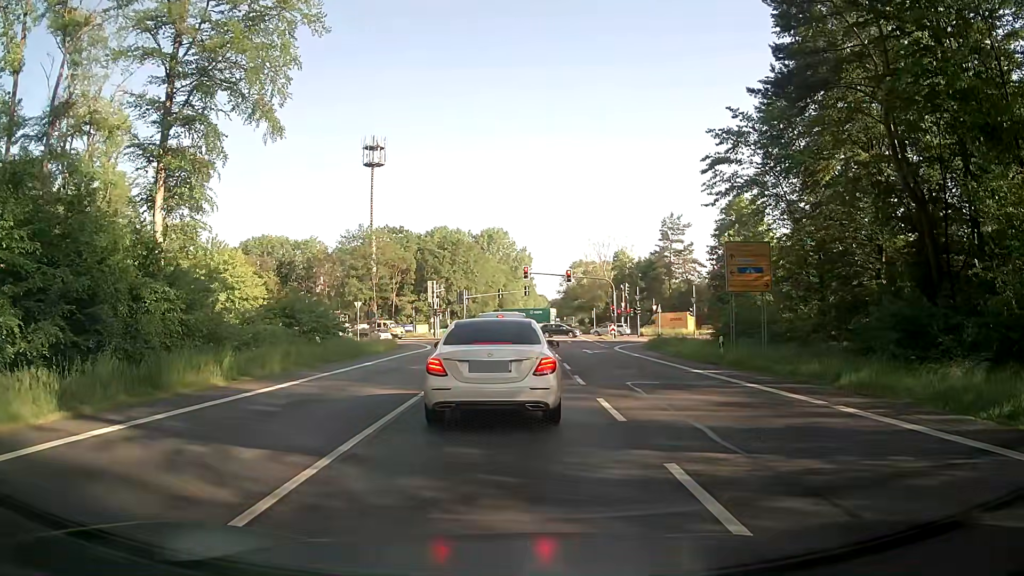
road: primary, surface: asphalt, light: Day
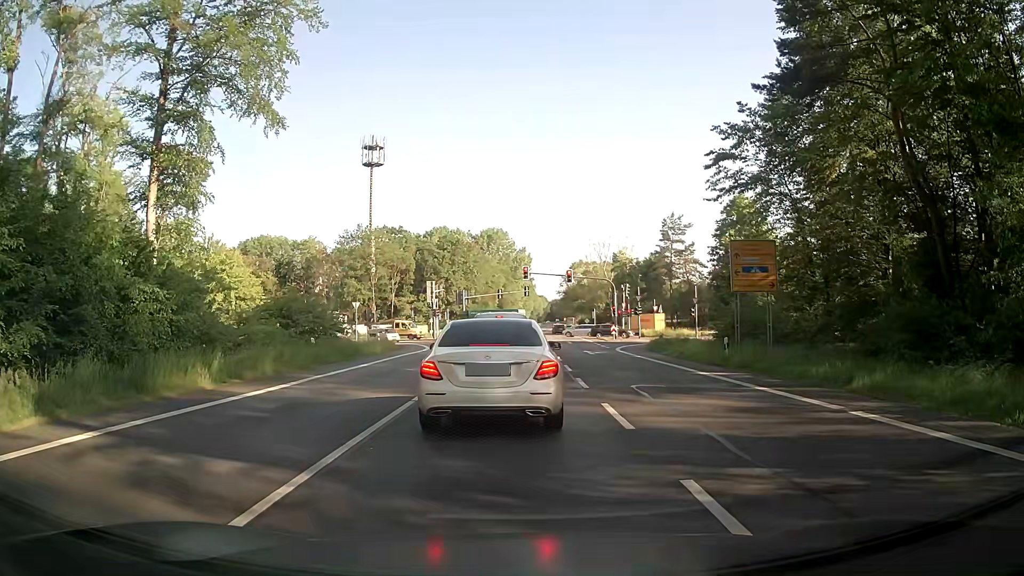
(0.0, +0.7) m; 0°
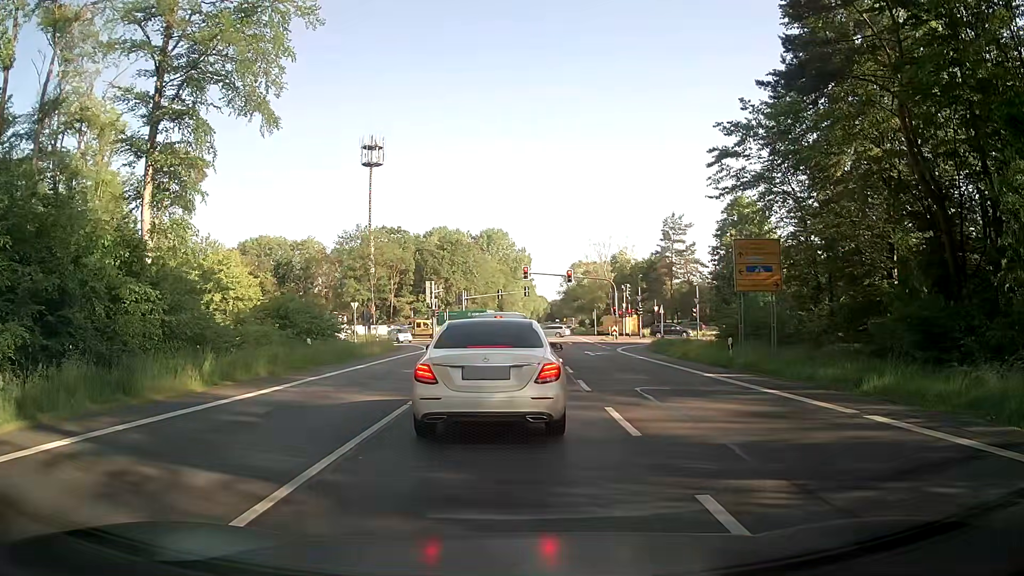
(0.0, +0.5) m; 0°
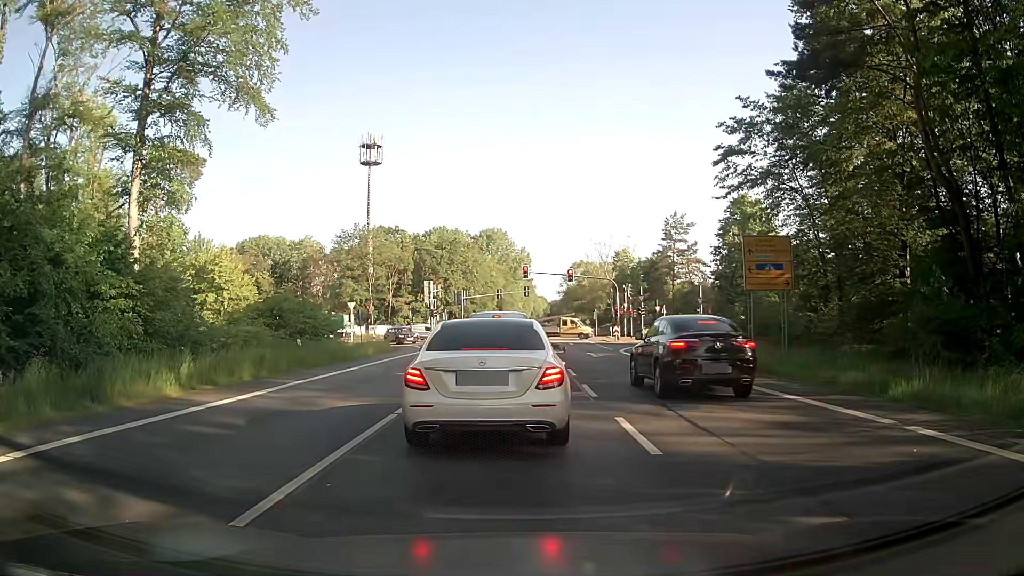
(0.0, +1.2) m; 0°
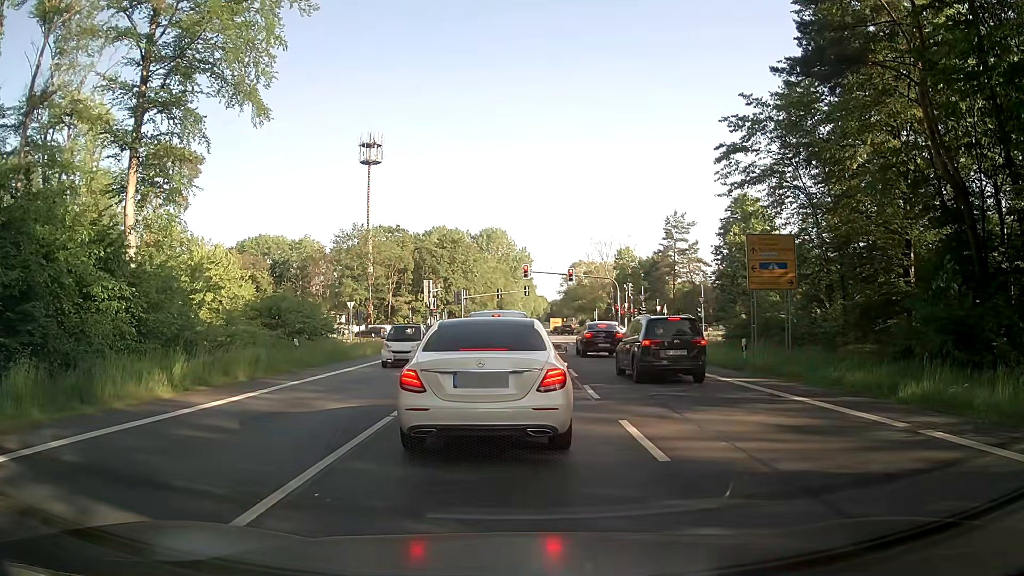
(0.0, +0.4) m; 0°
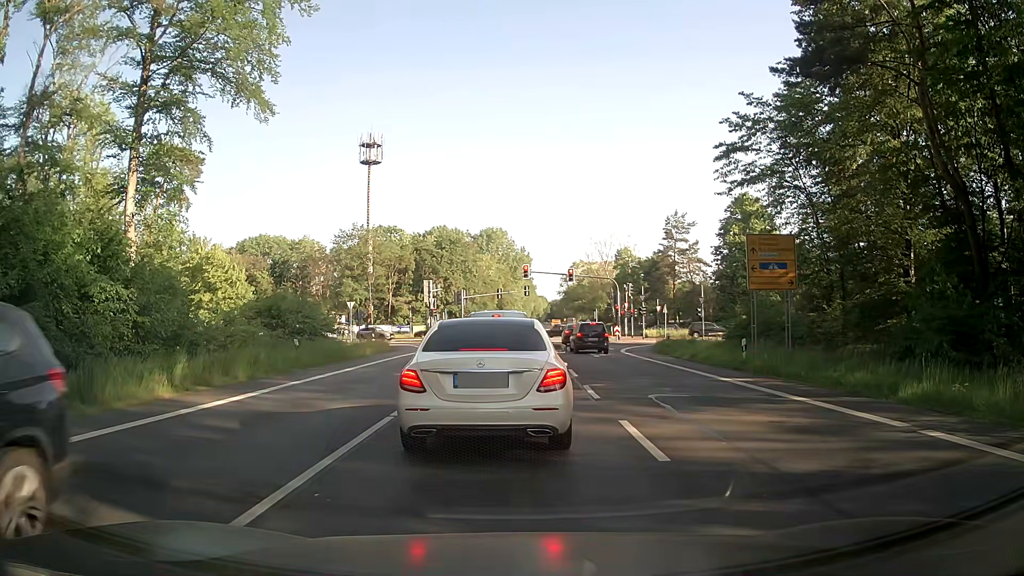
(0.0, 0.0) m; 0°
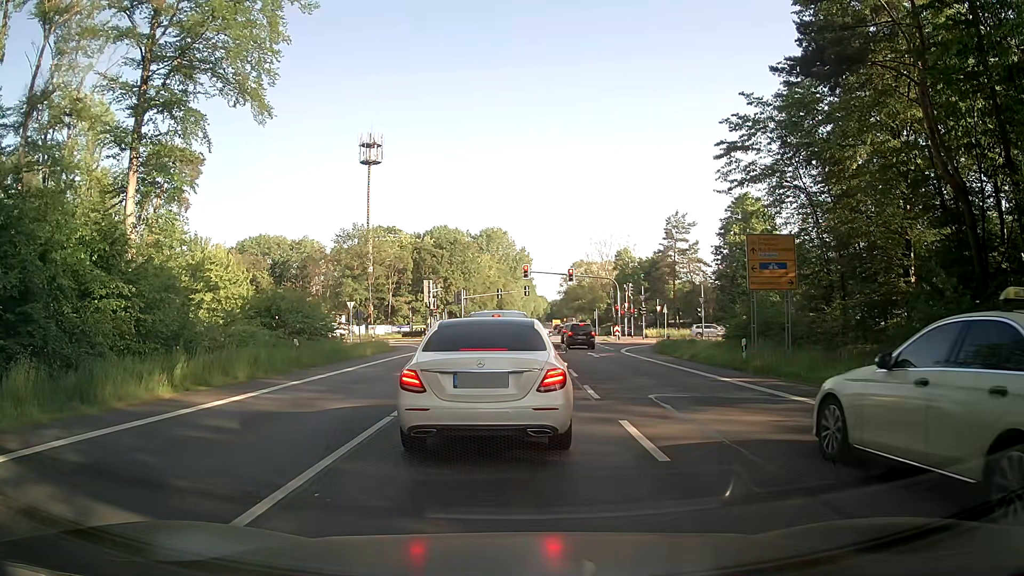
(0.0, 0.0) m; 0°
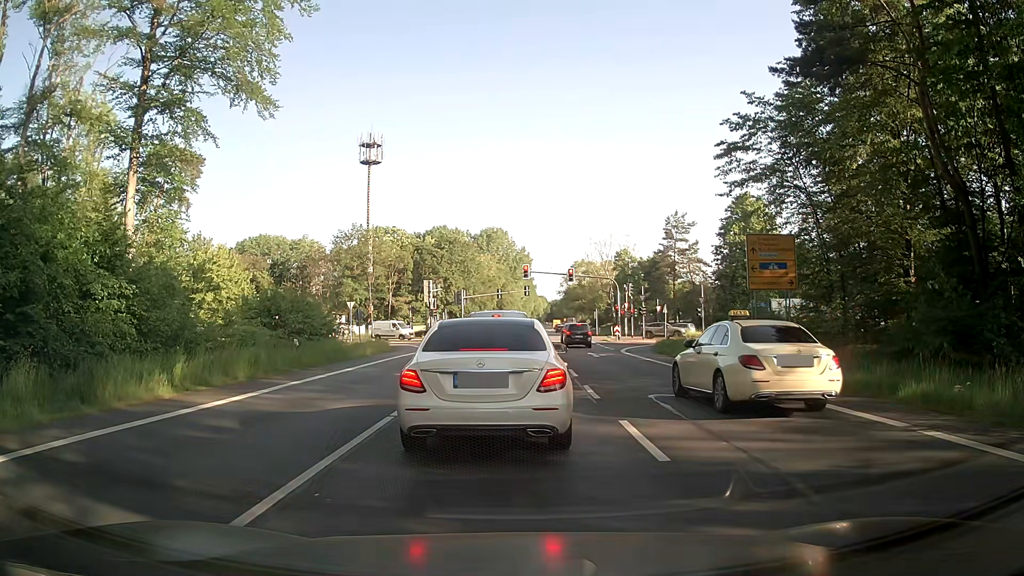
(0.0, 0.0) m; 0°
